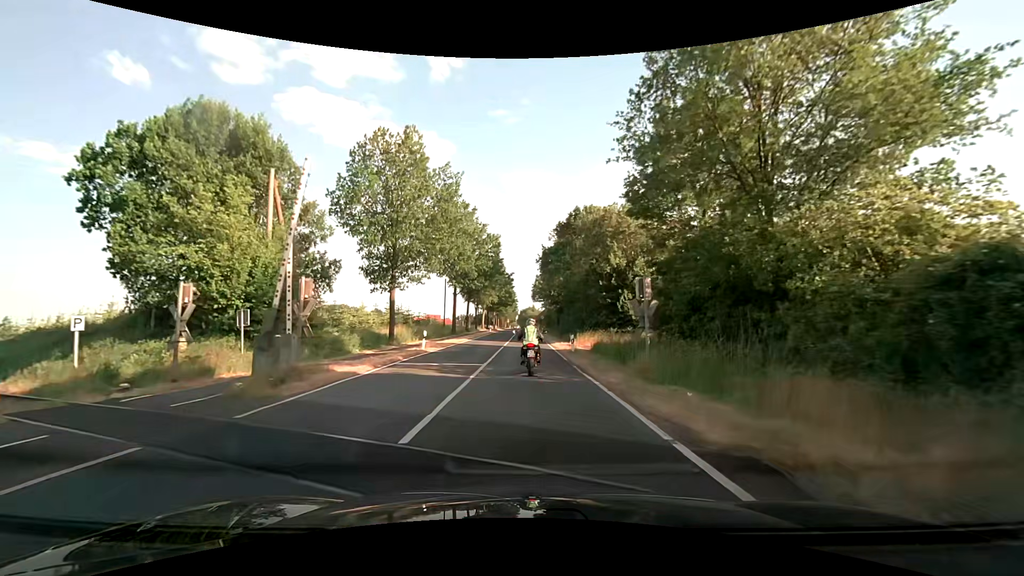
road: secondary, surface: asphalt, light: Day
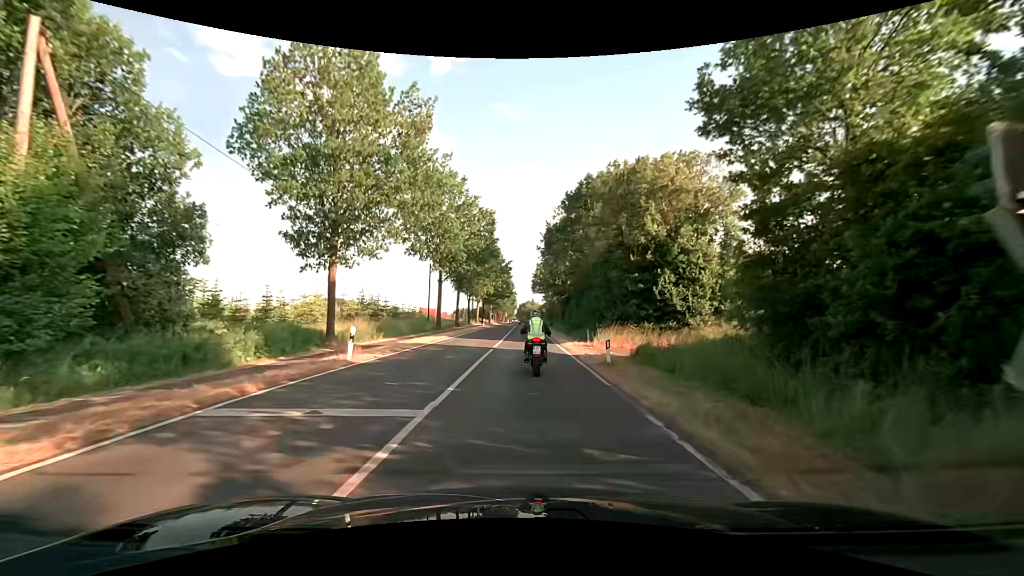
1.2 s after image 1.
(0.0, +11.1) m; 0°
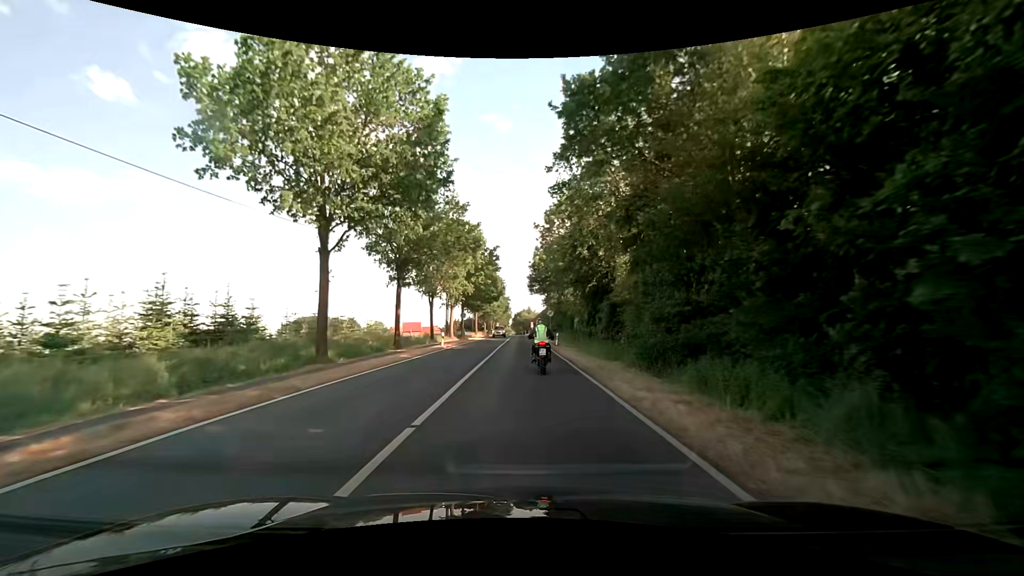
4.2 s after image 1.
(+0.6, +31.2) m; +1°
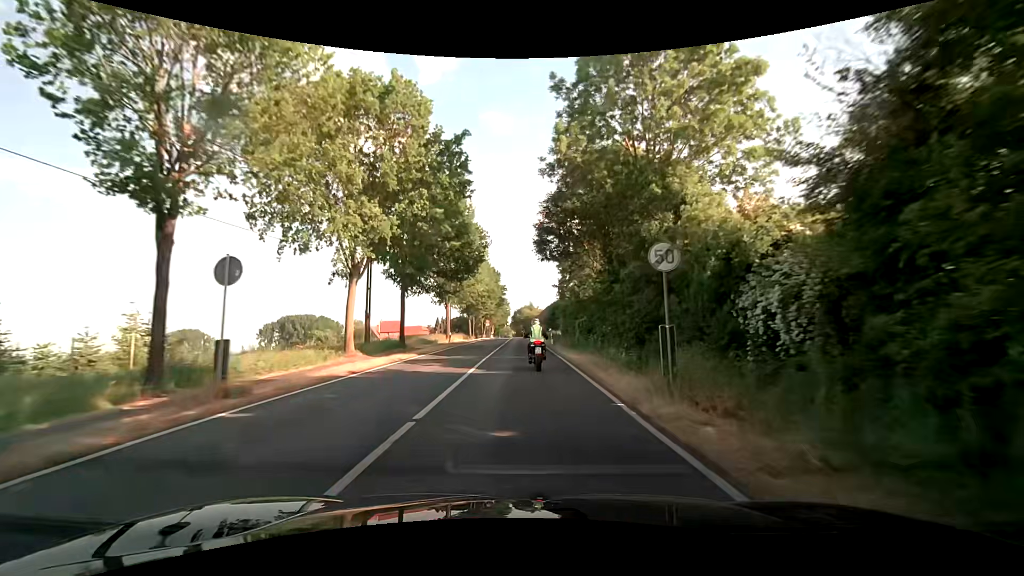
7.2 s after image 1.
(-0.2, +40.9) m; 0°
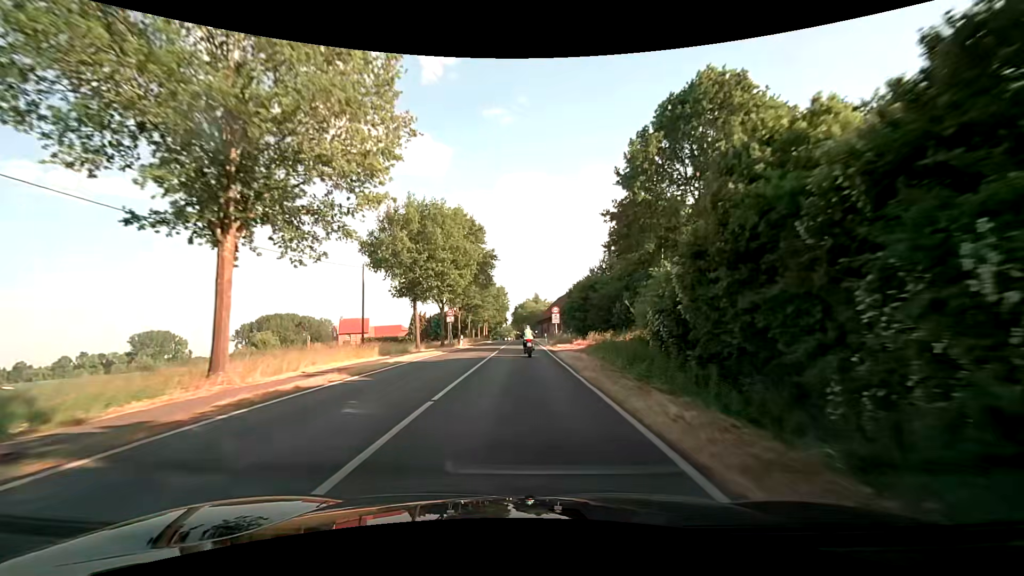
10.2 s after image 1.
(+0.3, +49.1) m; 0°
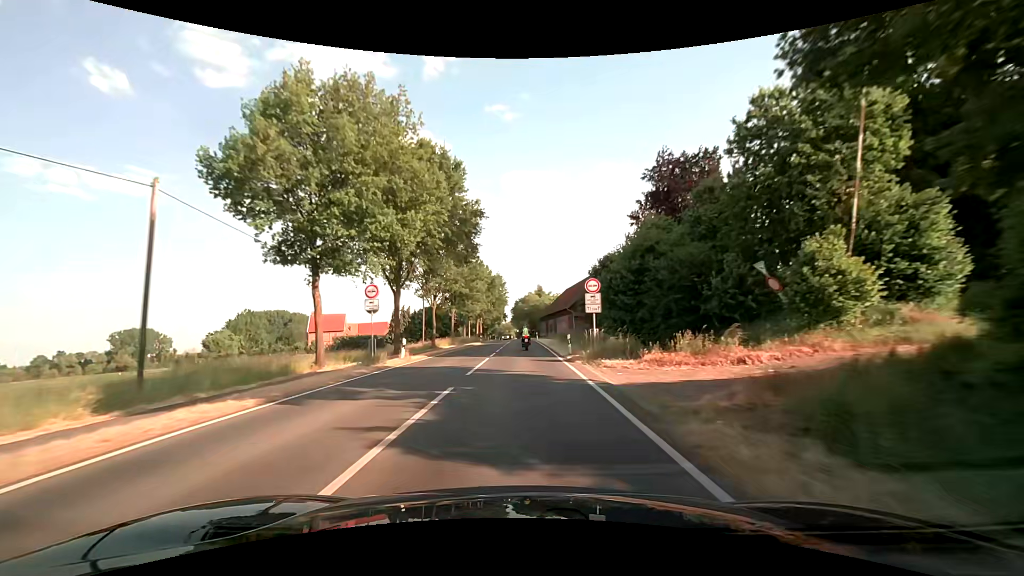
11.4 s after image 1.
(-0.1, +22.8) m; 0°
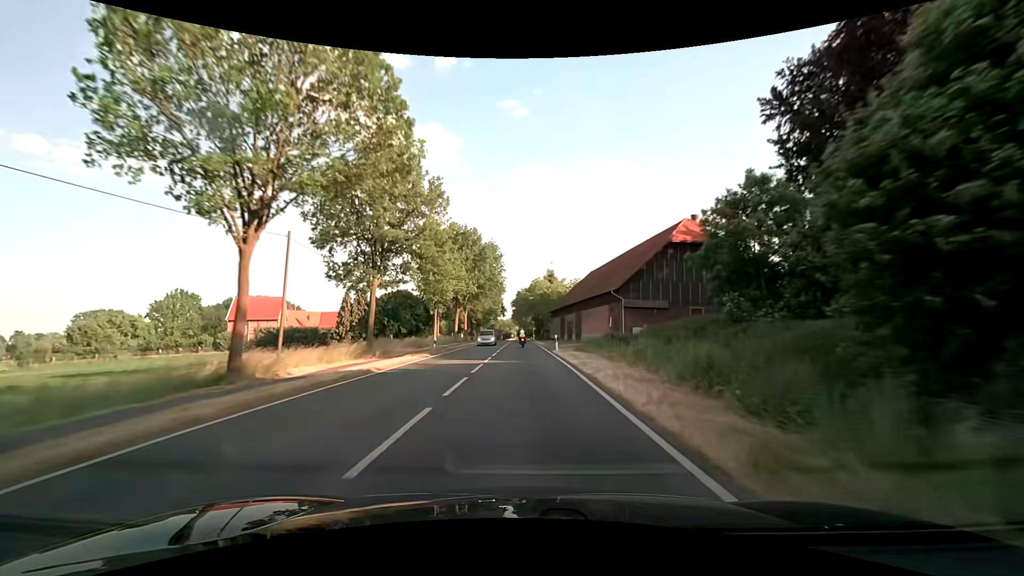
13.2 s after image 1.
(-0.1, +37.9) m; 0°
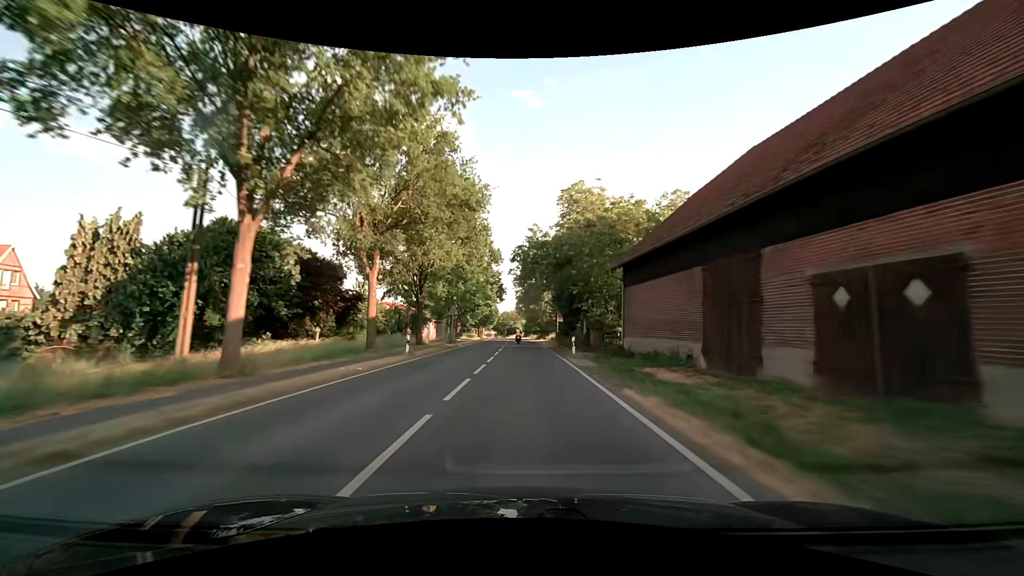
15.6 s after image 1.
(-0.3, +56.8) m; -1°
(0, +10) (0, +20) (0, +30) (0, +40) (0, +50) (-1, +60) (-1, +70) (-1, +80) (-1, +90) (-2, +100) m
